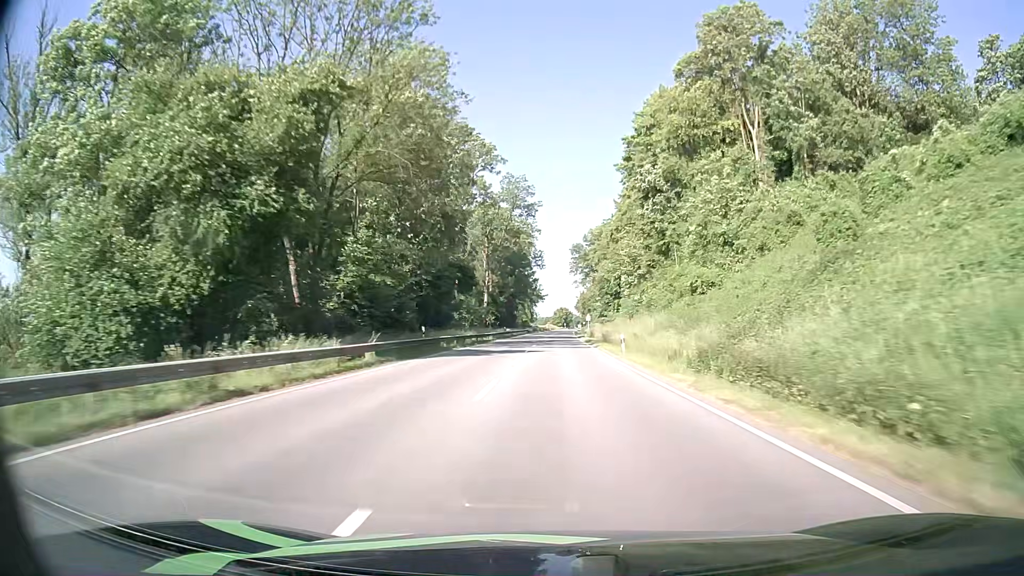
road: primary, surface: asphalt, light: Day
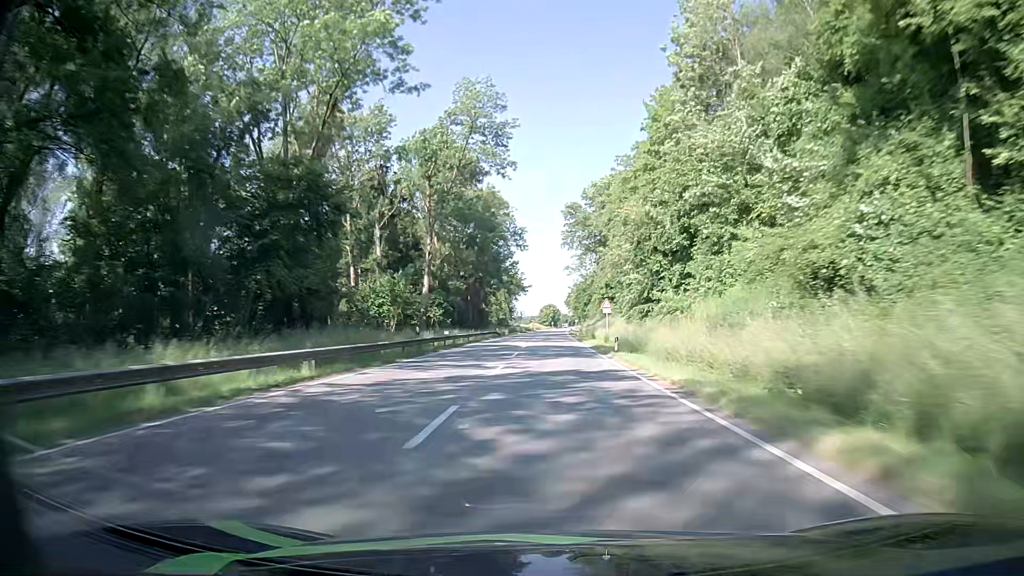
(+0.5, +49.6) m; +1°
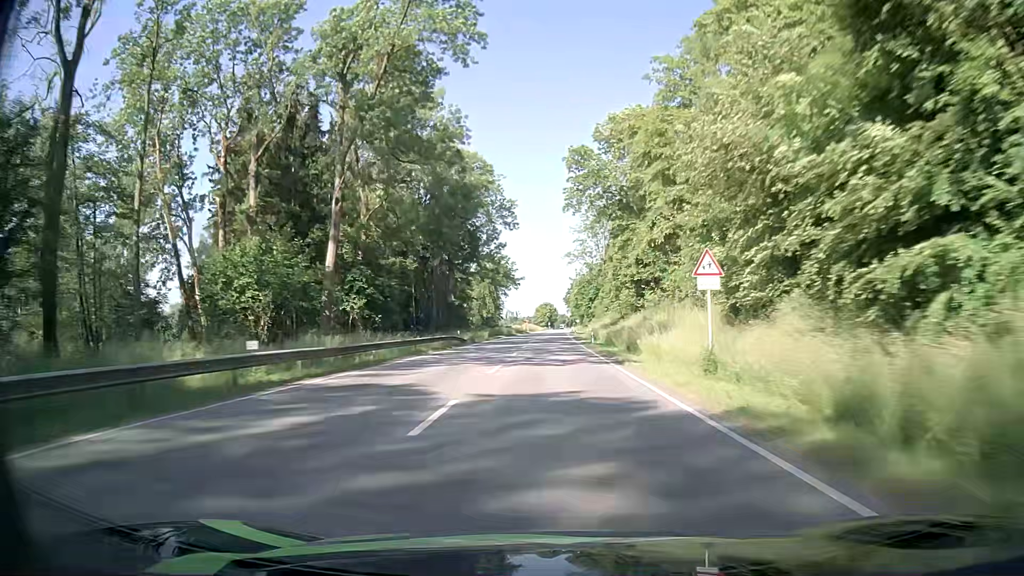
(0.0, +32.9) m; 0°
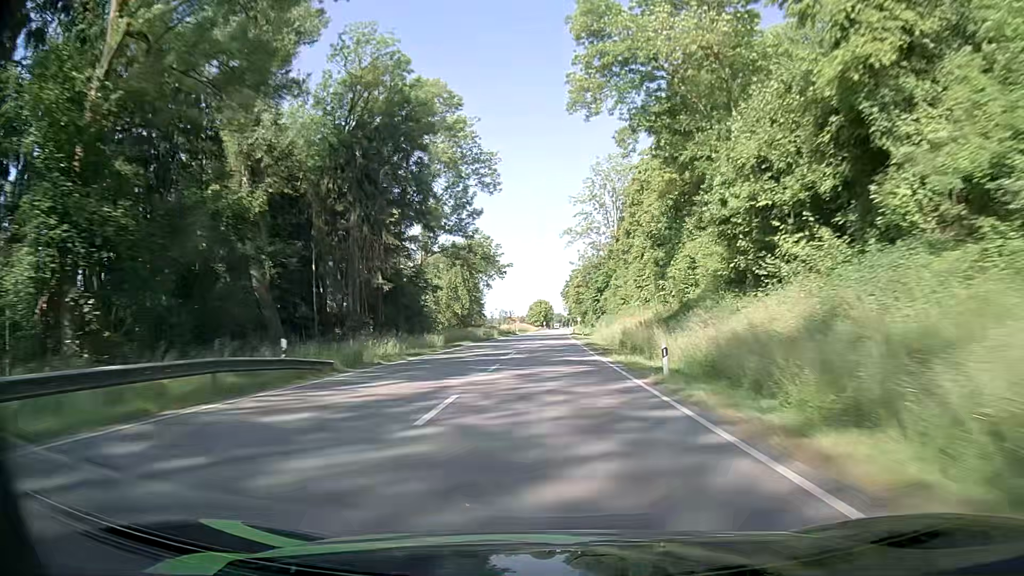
(+0.1, +32.7) m; 0°
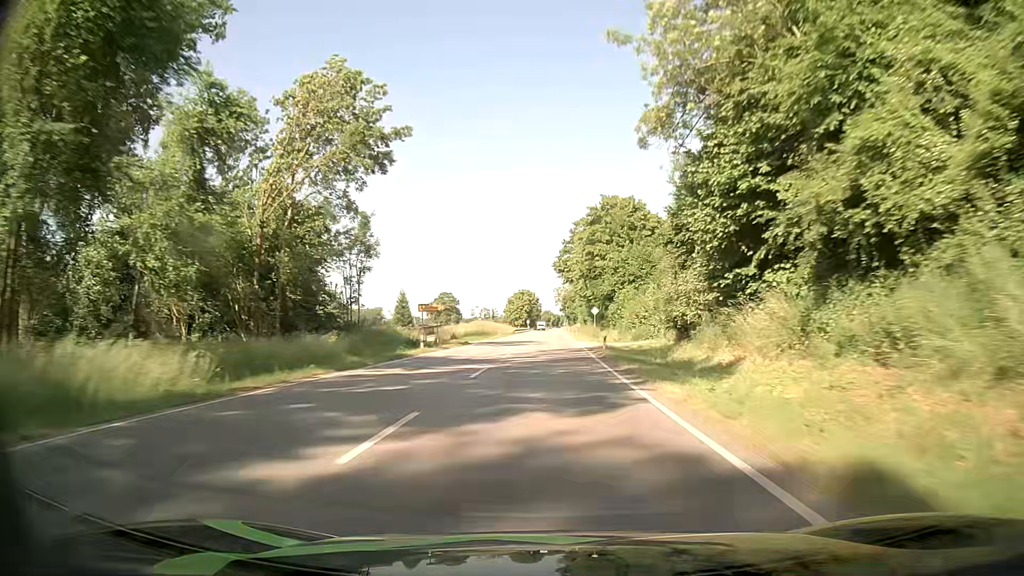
(+0.8, +81.1) m; +1°
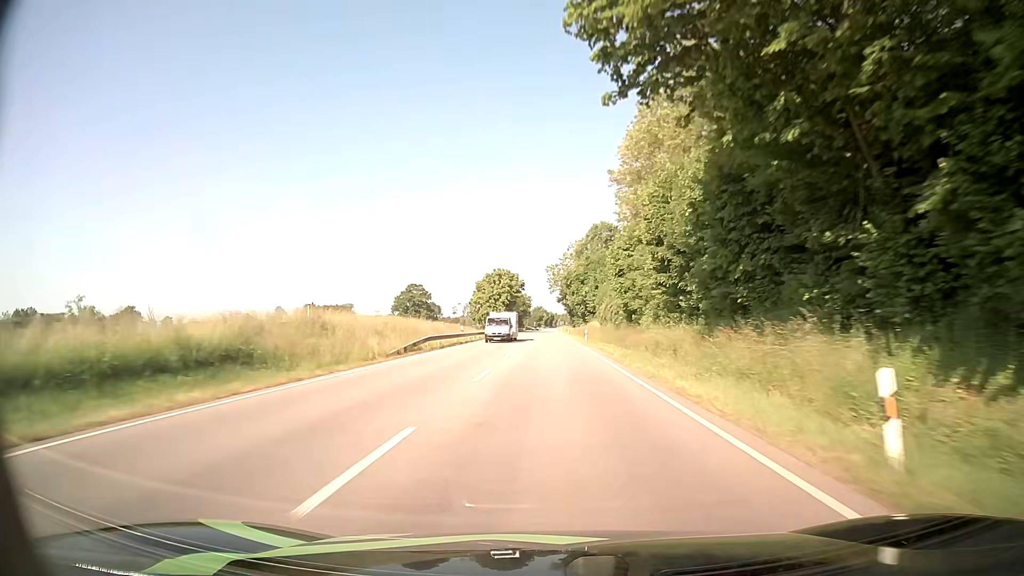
(+0.4, +80.1) m; +1°
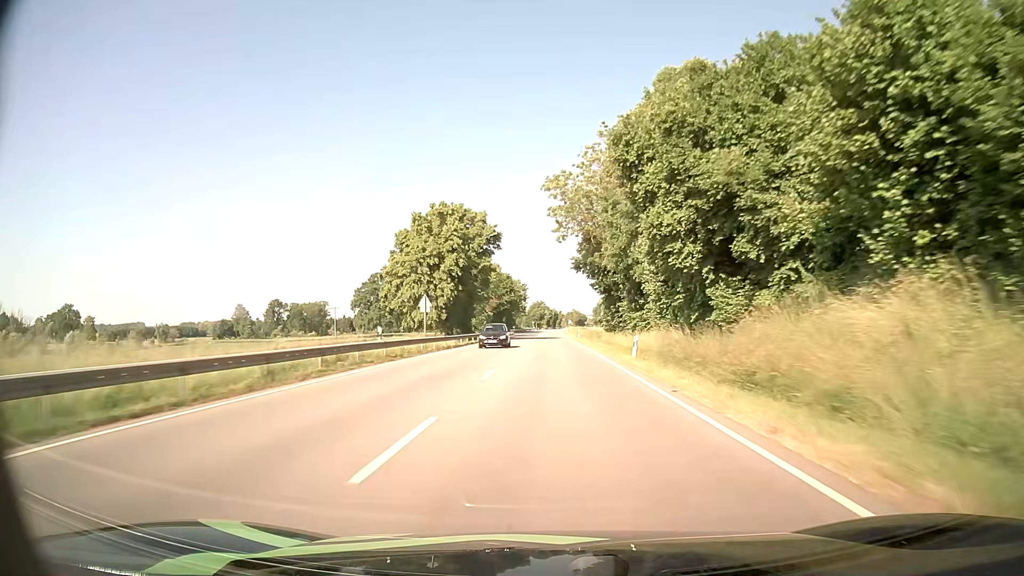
(-0.3, +79.1) m; 0°
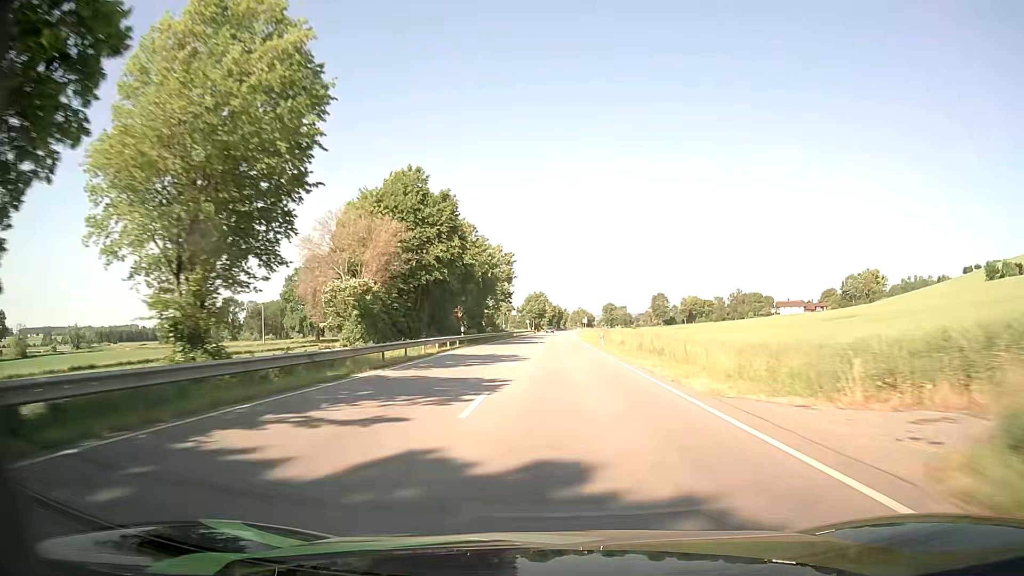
(-0.1, +78.2) m; 0°
(0, +10) (0, +20) (0, +30) (0, +40) (+1, +50) (+1, +60) (+1, +70) (+1, +80) (+2, +90) (+2, +100) m
